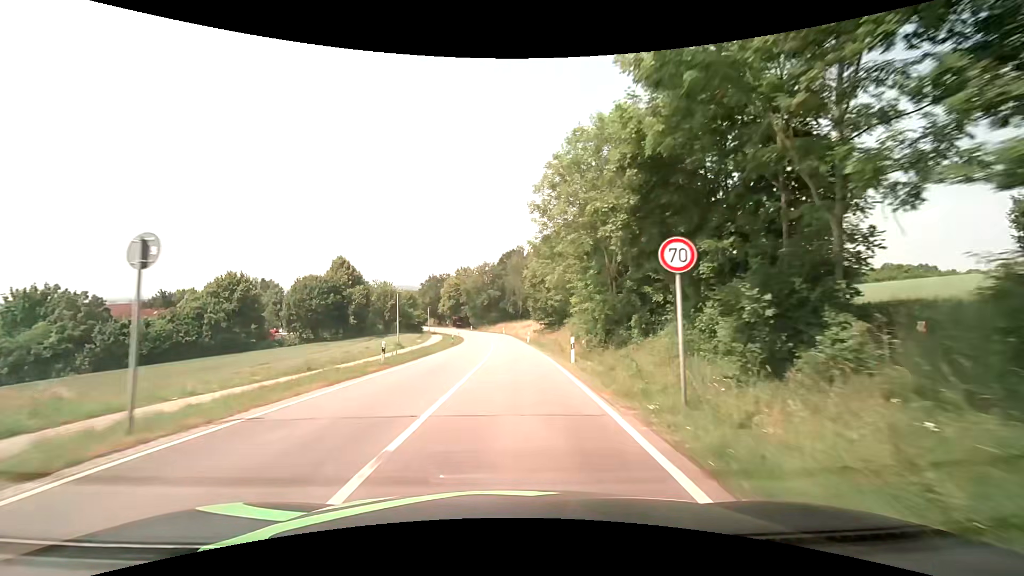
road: secondary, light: Day
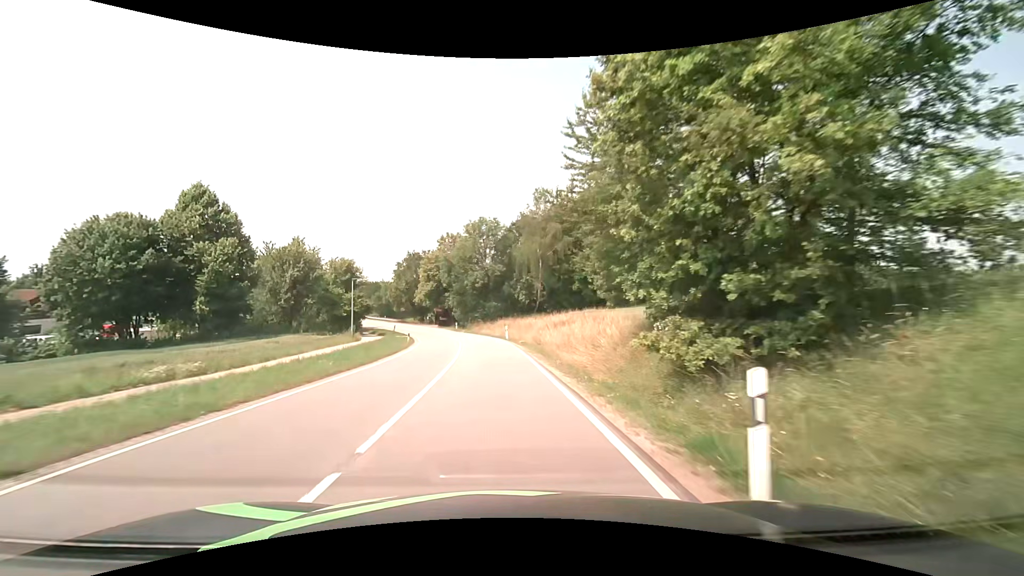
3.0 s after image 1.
(+0.7, +46.1) m; 0°
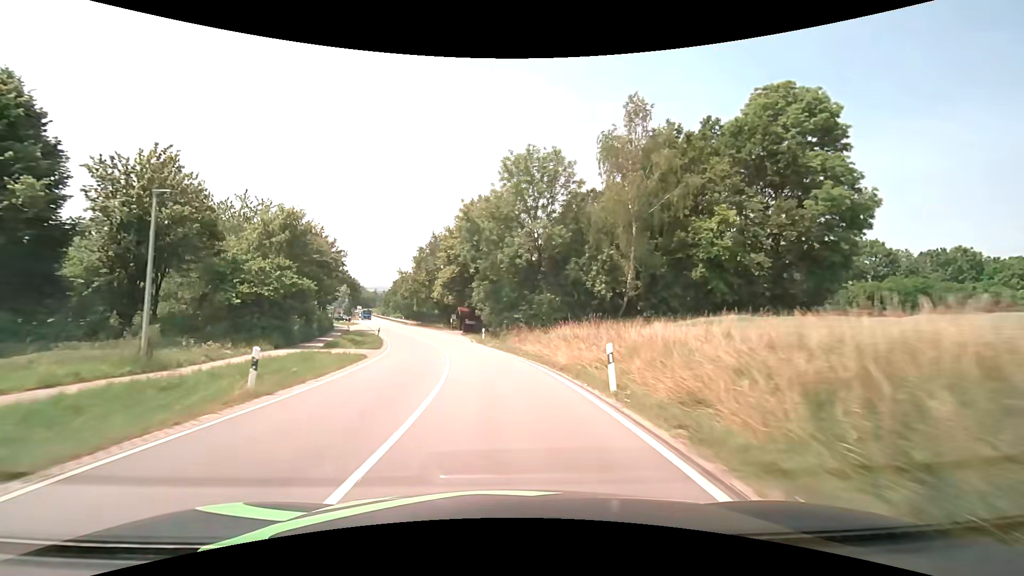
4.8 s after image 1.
(-1.3, +29.2) m; -5°
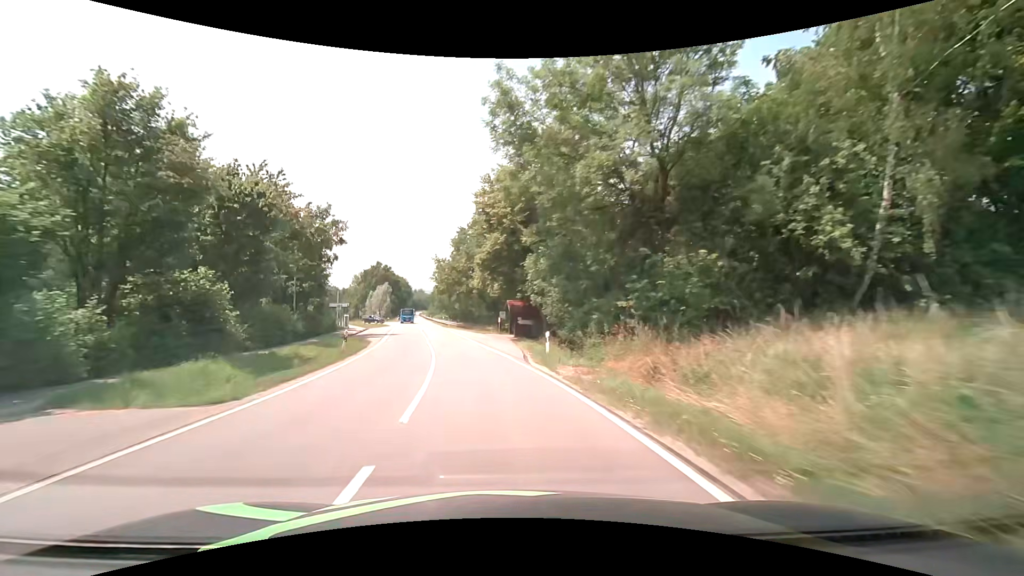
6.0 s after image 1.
(-1.0, +20.5) m; -7°
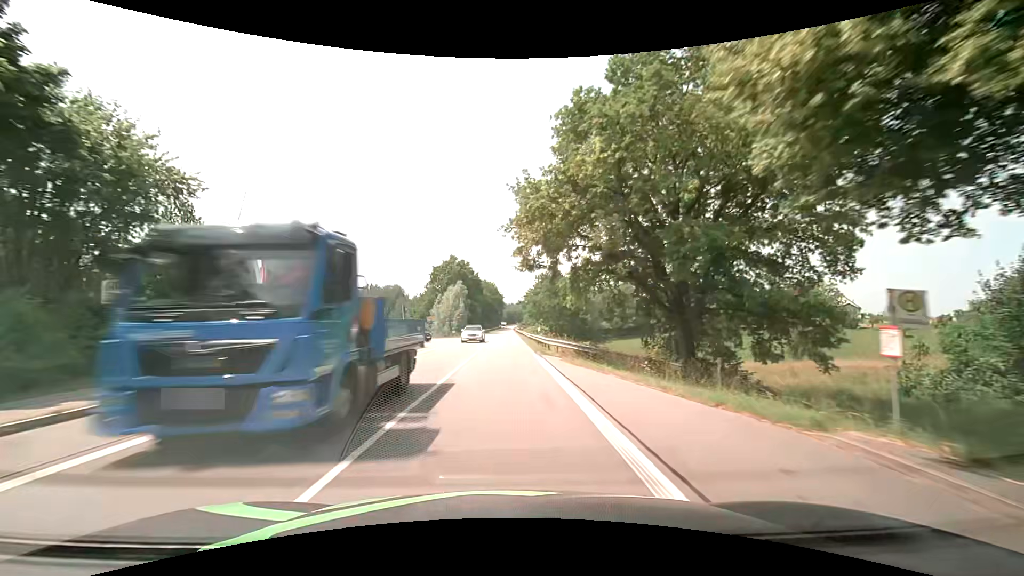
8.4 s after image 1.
(-5.0, +41.4) m; -11°
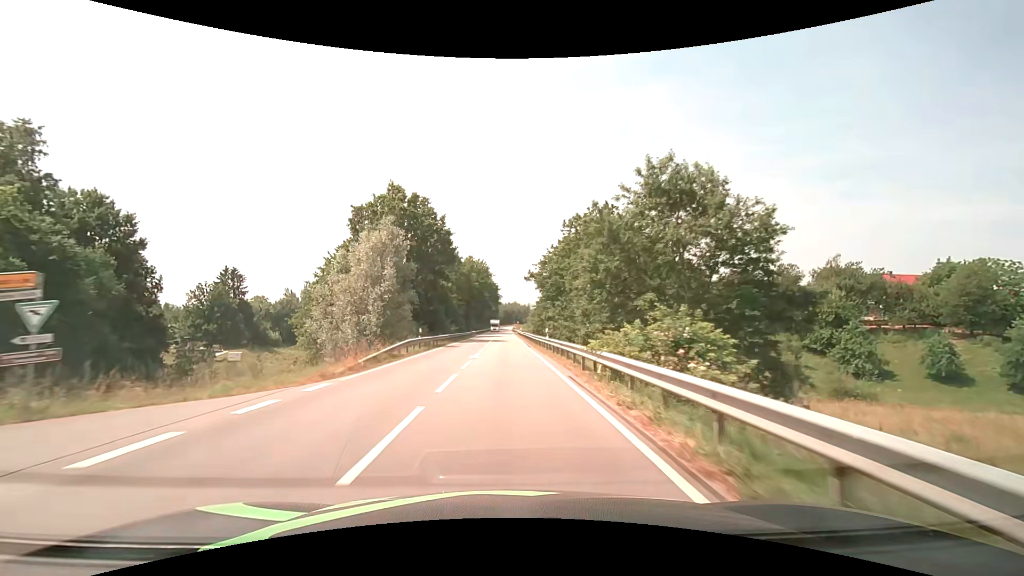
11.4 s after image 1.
(+0.1, +53.0) m; +1°
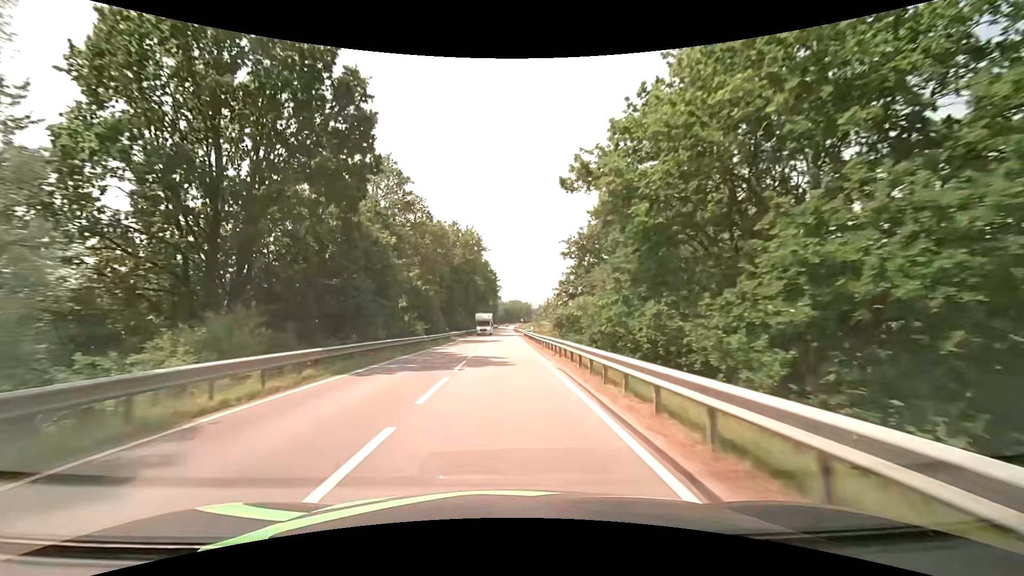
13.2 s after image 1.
(-0.1, +32.0) m; 0°
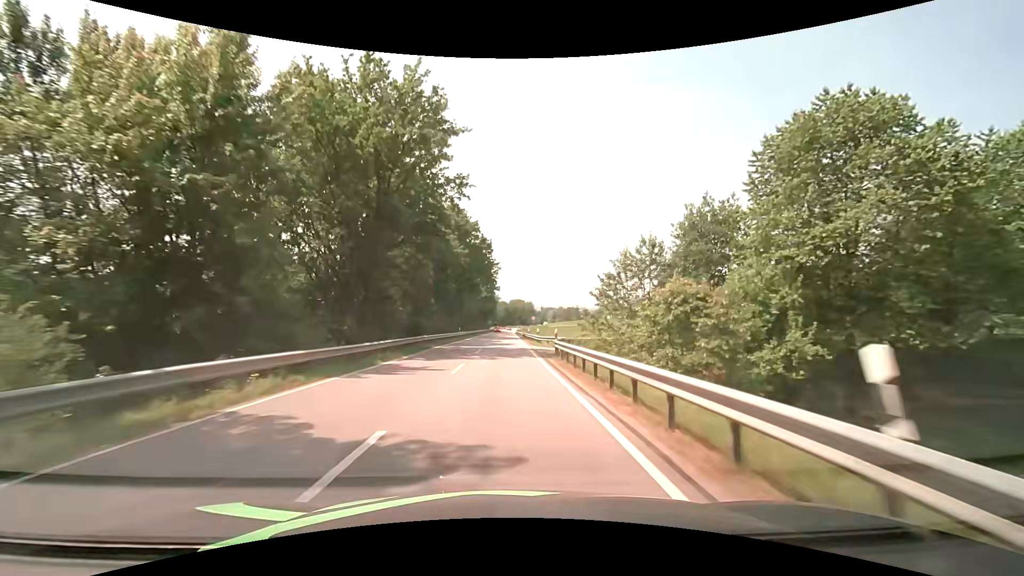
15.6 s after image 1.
(-0.3, +42.9) m; 0°
(0, +10) (0, +20) (0, +30) (0, +40) (0, +50) (0, +60) (0, +70) (+1, +80) (+1, +90) (+1, +100) m
